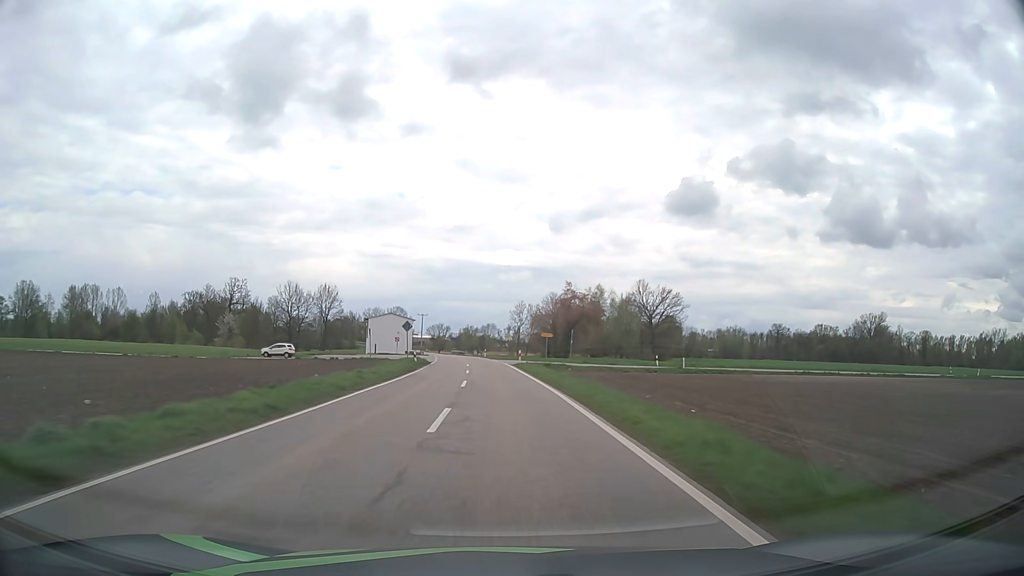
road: tertiary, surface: asphalt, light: Day
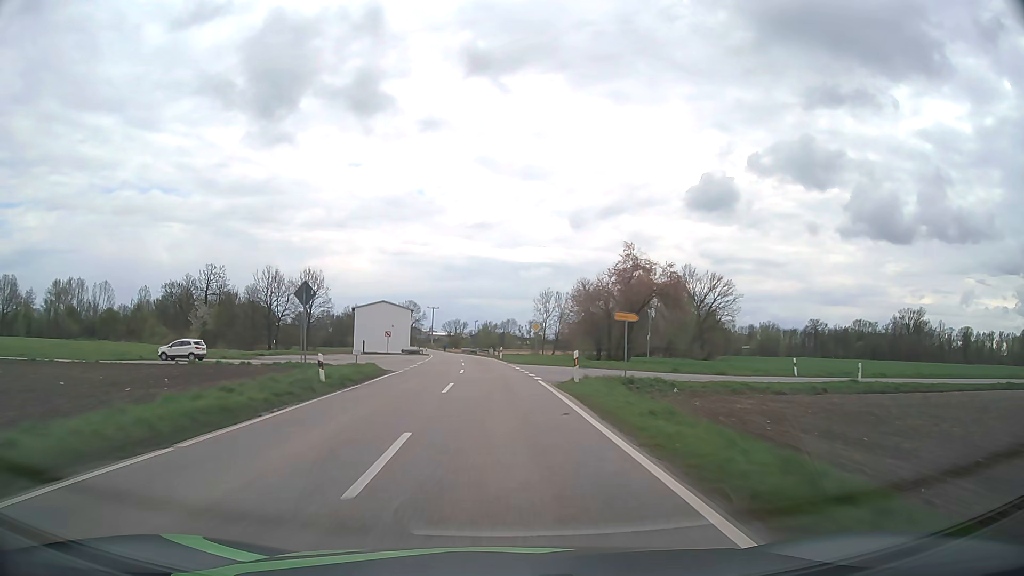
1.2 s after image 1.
(-0.4, +29.1) m; -2°
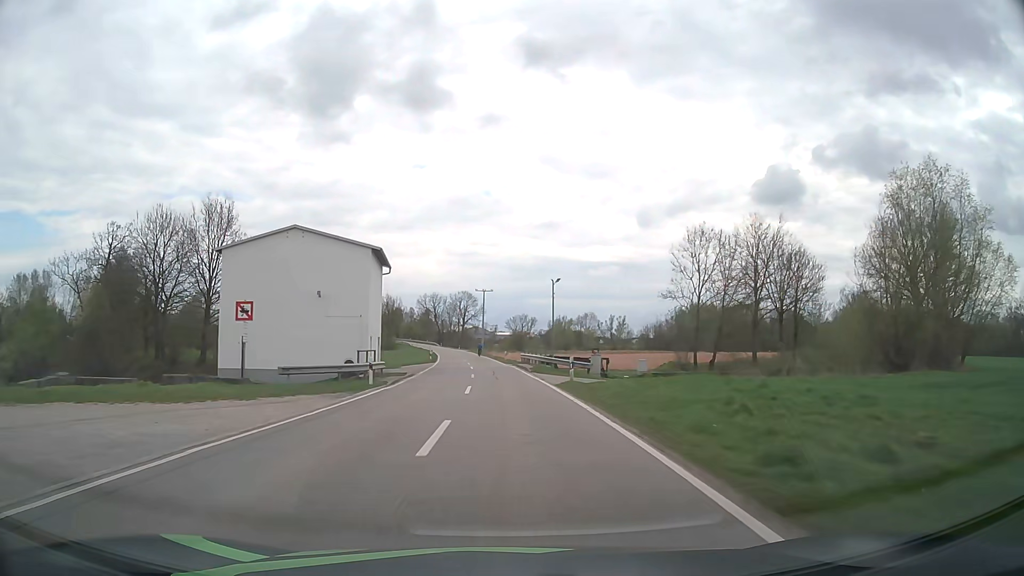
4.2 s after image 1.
(-3.6, +70.3) m; -6°
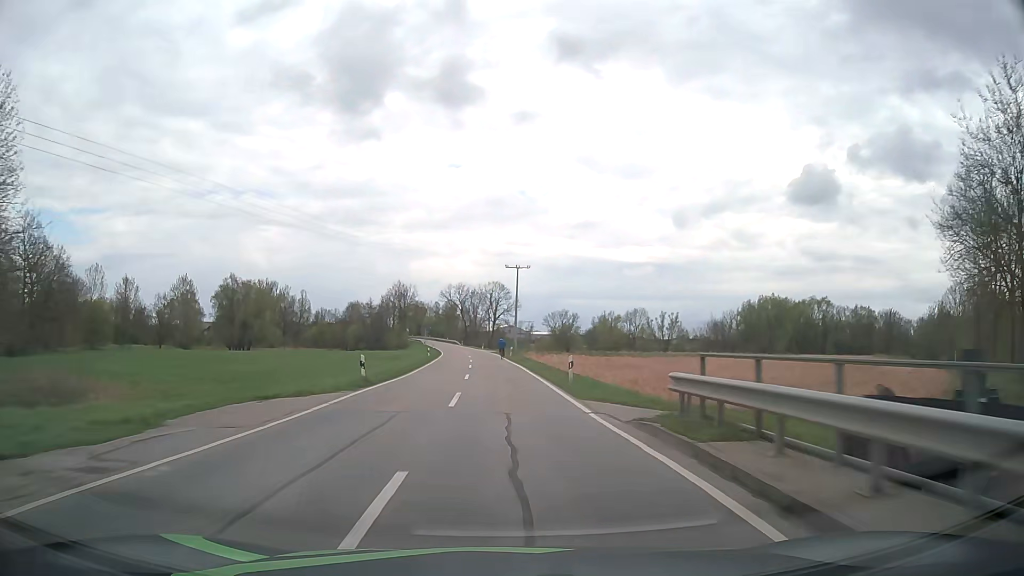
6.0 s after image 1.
(-1.0, +41.3) m; -3°
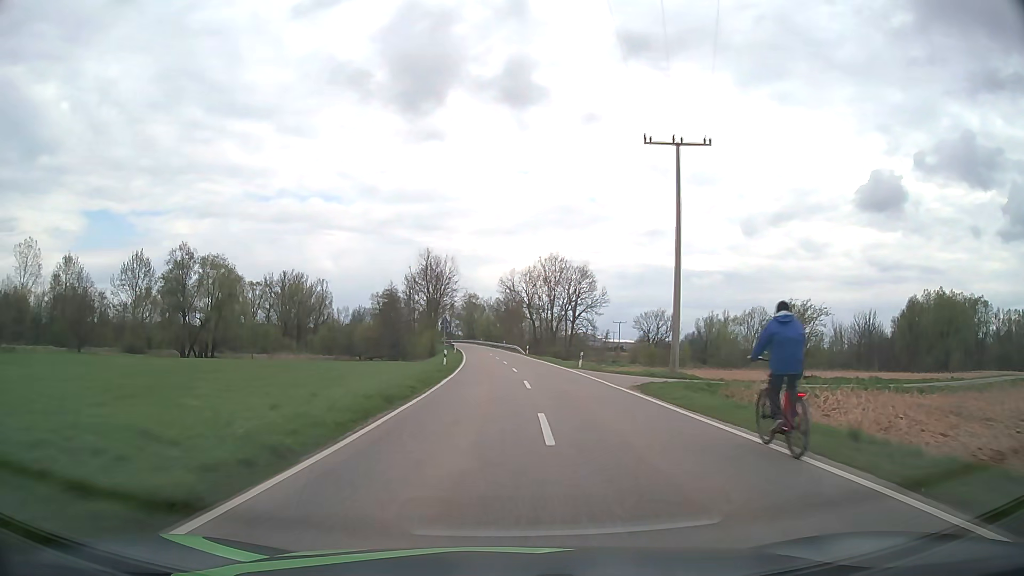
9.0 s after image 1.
(-3.7, +66.2) m; -6°
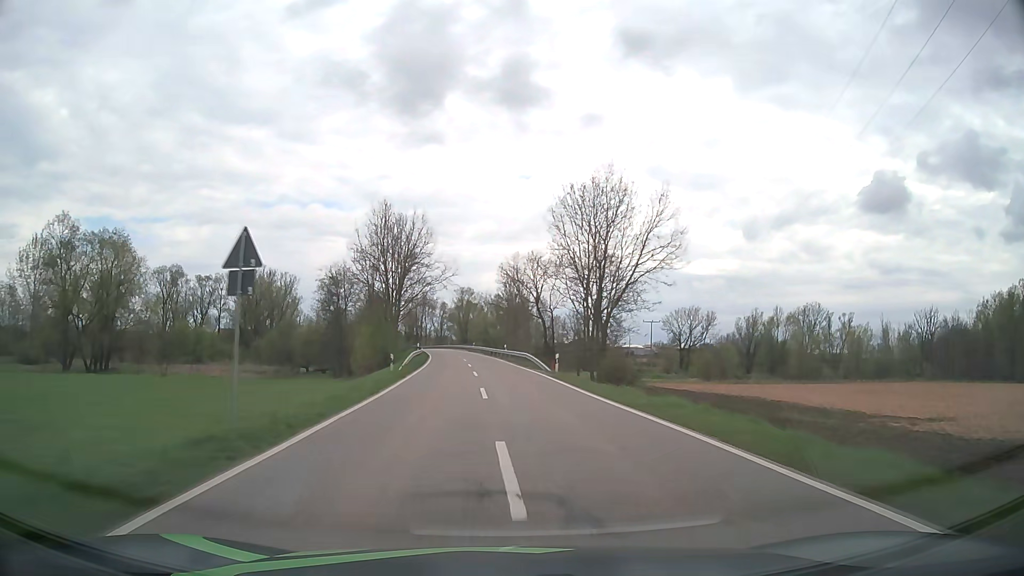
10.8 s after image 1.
(+0.1, +40.3) m; 0°
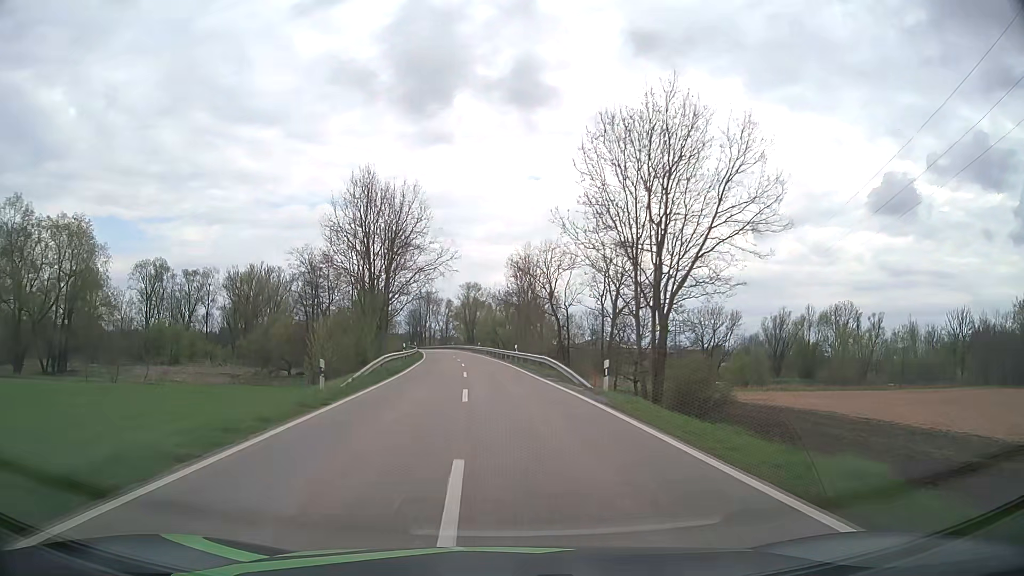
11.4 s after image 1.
(-0.1, +13.5) m; -1°
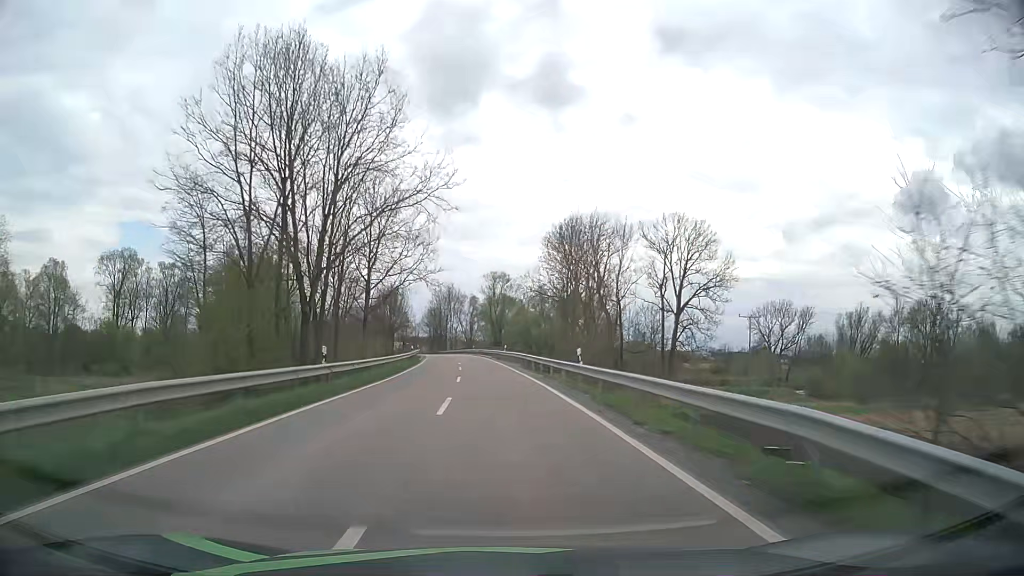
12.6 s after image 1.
(-0.6, +27.2) m; -3°
(0, +10) (0, +20) (-1, +30) (-1, +40) (-2, +50) (-3, +60) (-4, +70) (-5, +80) (-7, +90) (-8, +100) m
